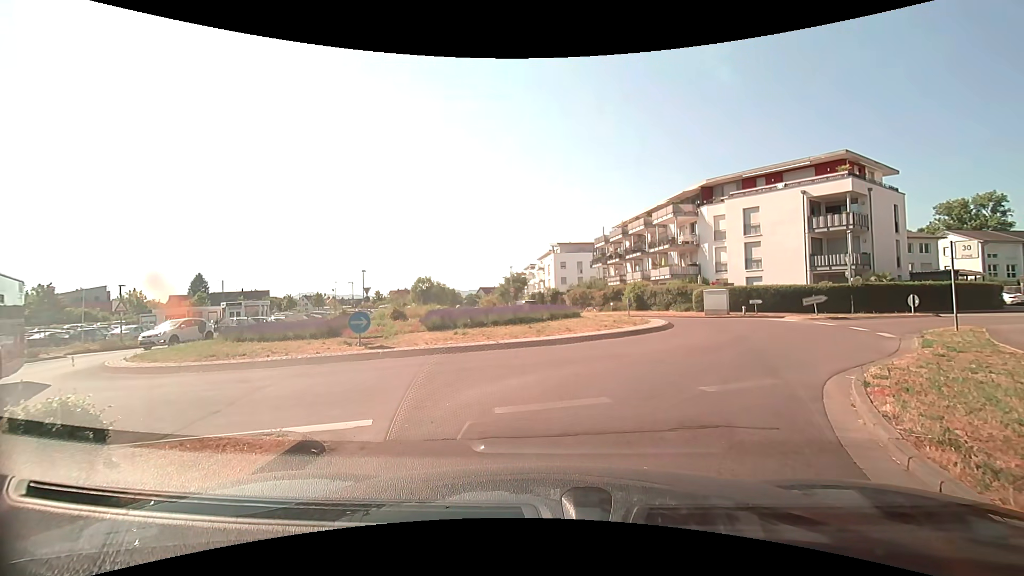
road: secondary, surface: asphalt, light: Day
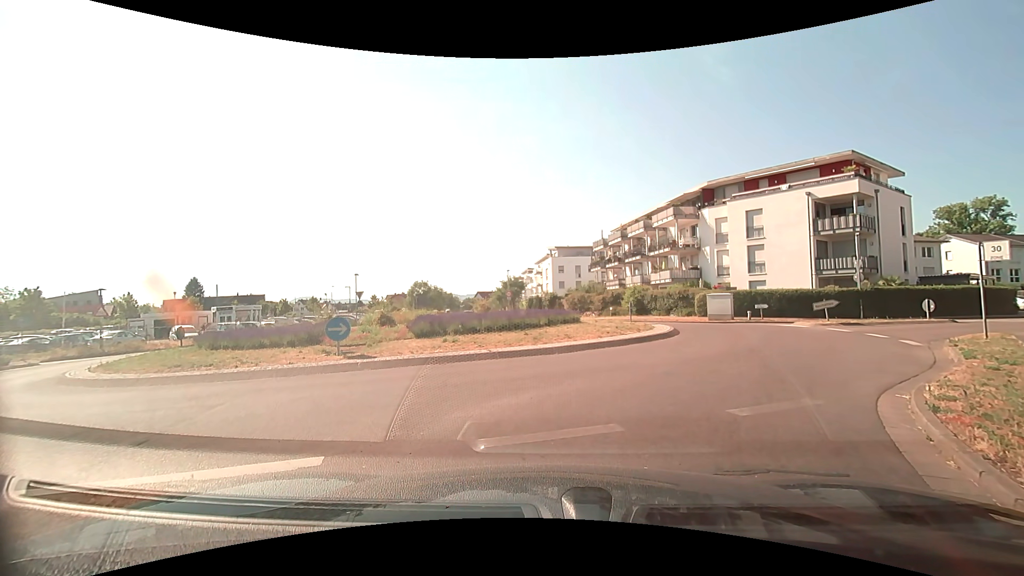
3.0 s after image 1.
(0.0, +1.2) m; 0°
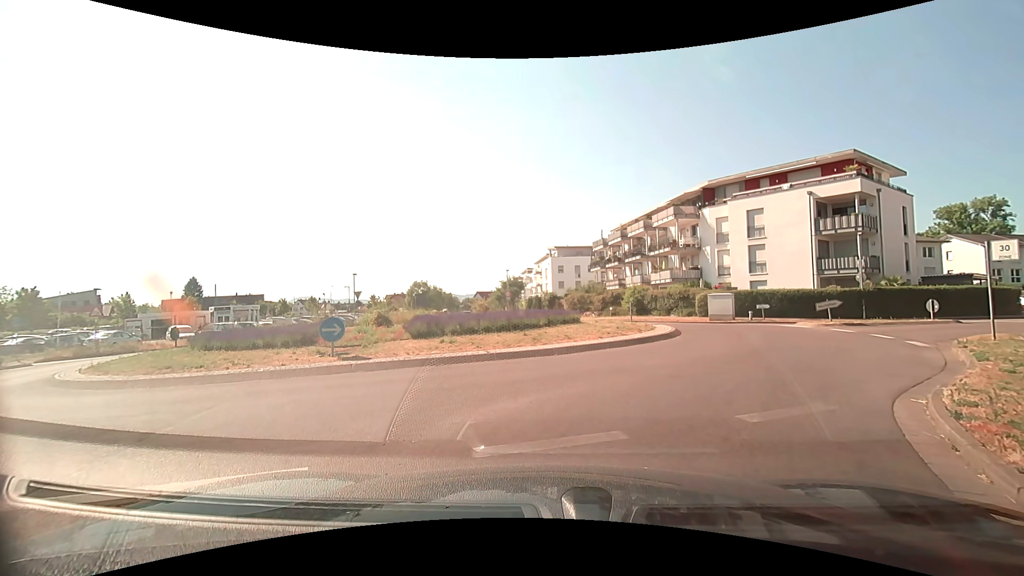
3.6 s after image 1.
(0.0, +0.3) m; 0°
(+2, +10) (+7, +18) (+7, +28) (0, +35) (-10, +36) (-19, +31) (-28, +27) (-38, +25) (-47, +28) (-53, +36) m
